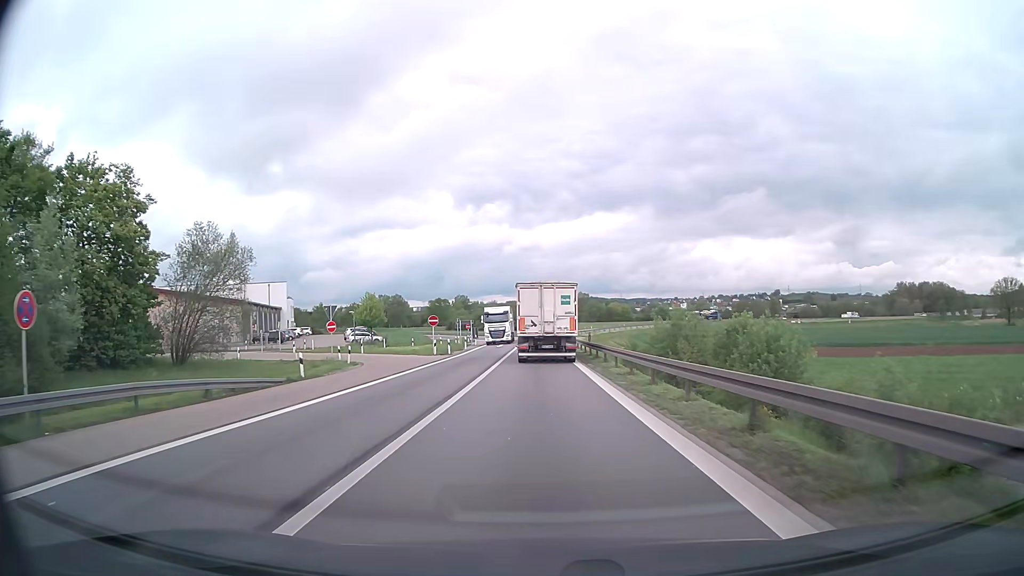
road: motorway_link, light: Day
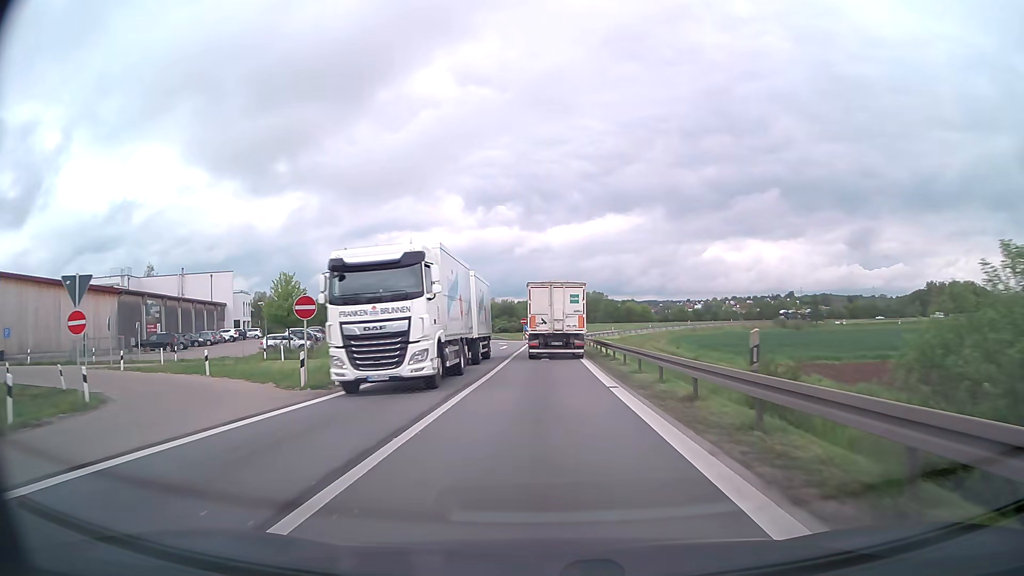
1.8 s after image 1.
(0.0, +28.4) m; -1°
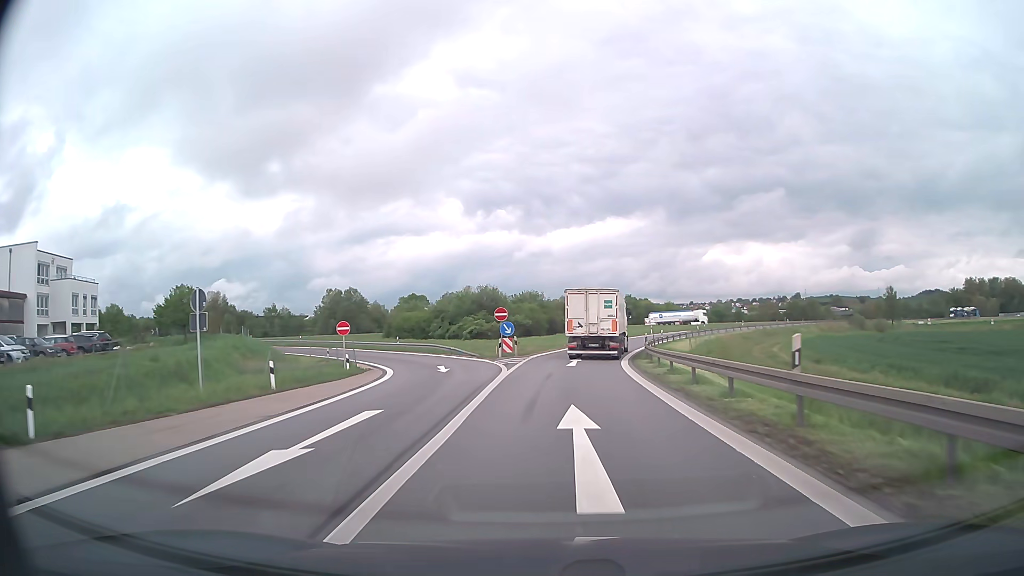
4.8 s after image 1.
(-0.2, +47.8) m; 0°
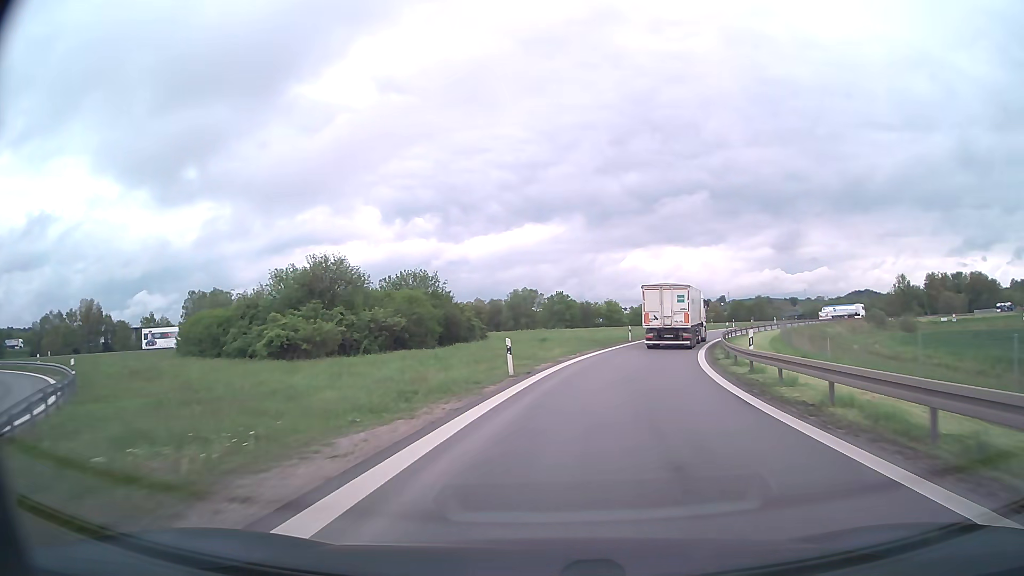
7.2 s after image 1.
(+1.7, +38.8) m; +7°
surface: asphalt
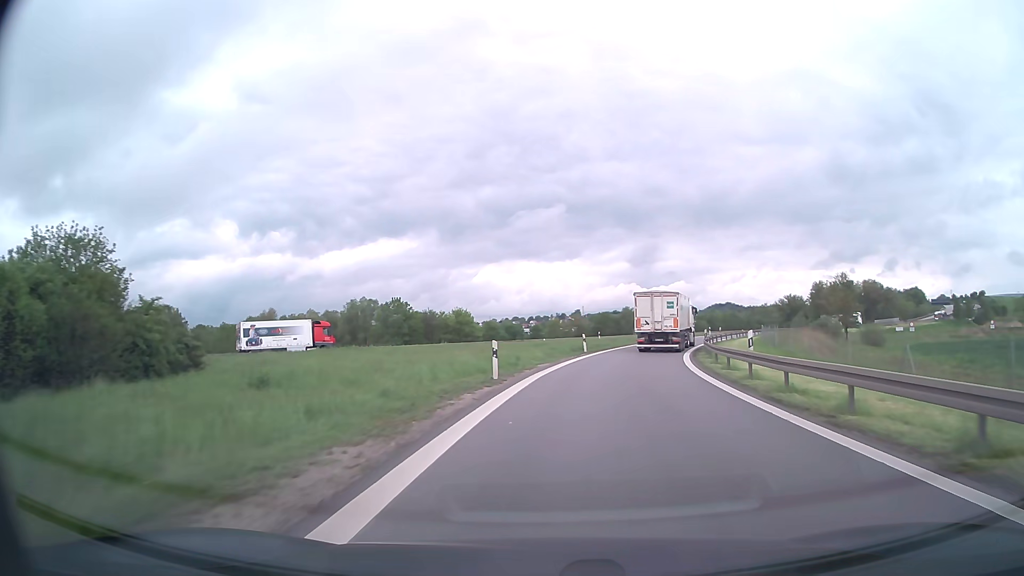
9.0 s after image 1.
(+3.0, +29.7) m; +12°
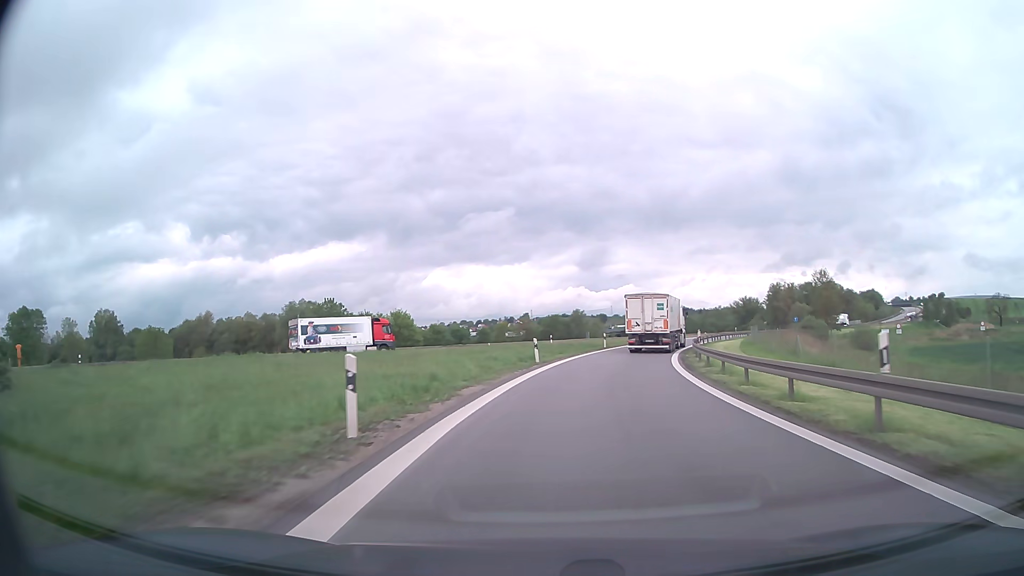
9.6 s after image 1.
(+0.4, +10.0) m; +4°
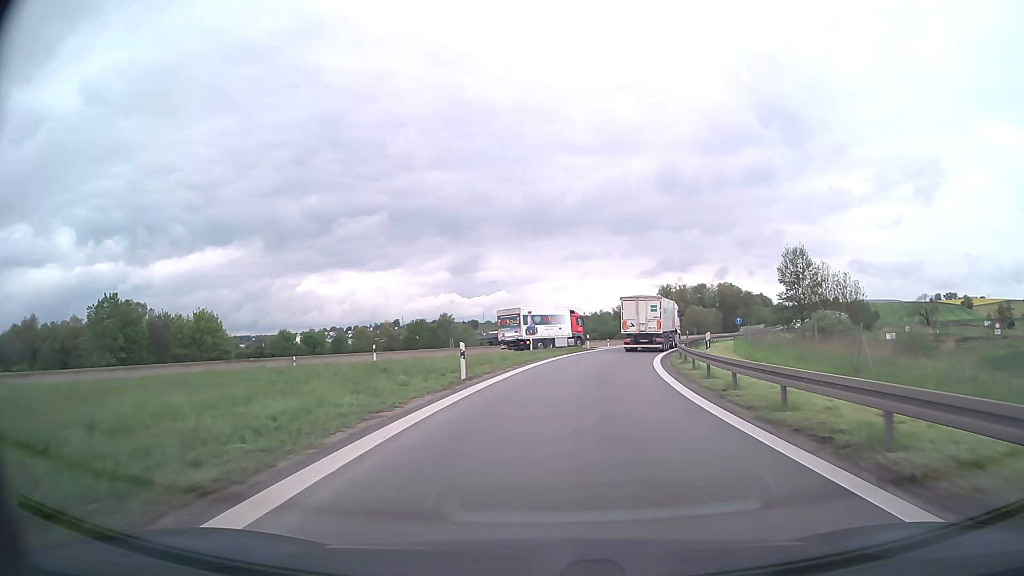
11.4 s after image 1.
(+3.0, +30.3) m; +11°
